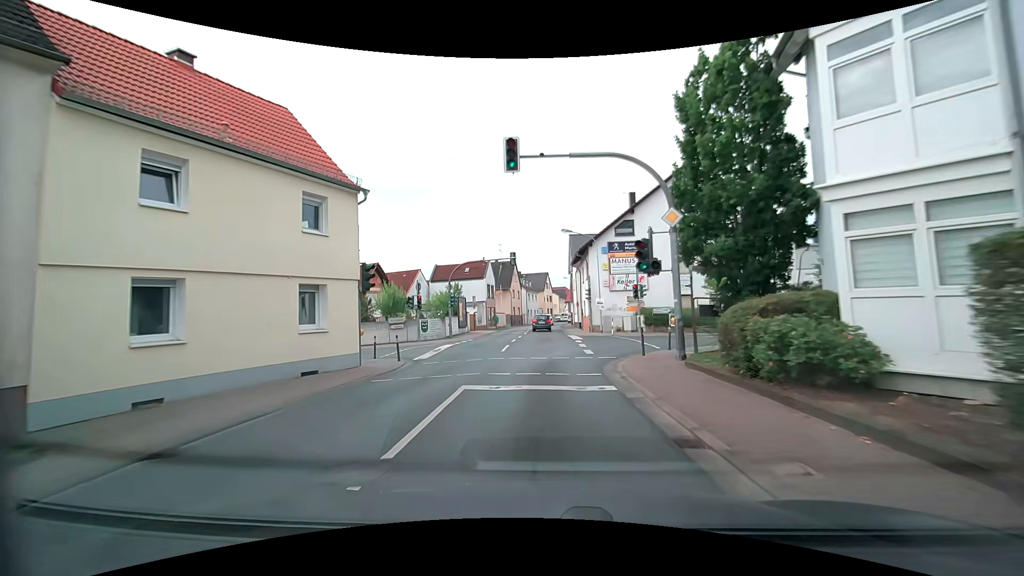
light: Day
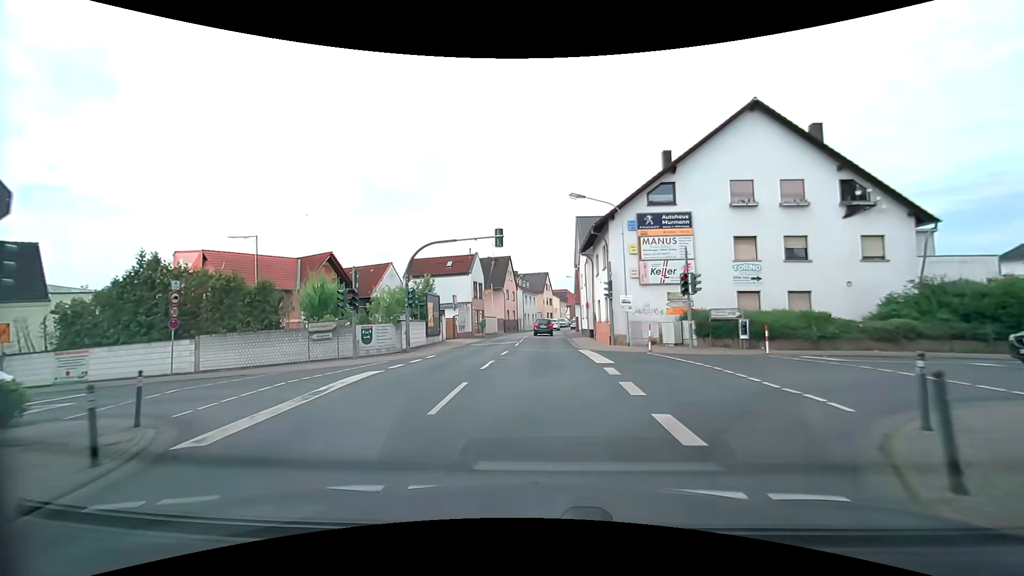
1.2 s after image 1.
(+0.1, +11.9) m; 0°
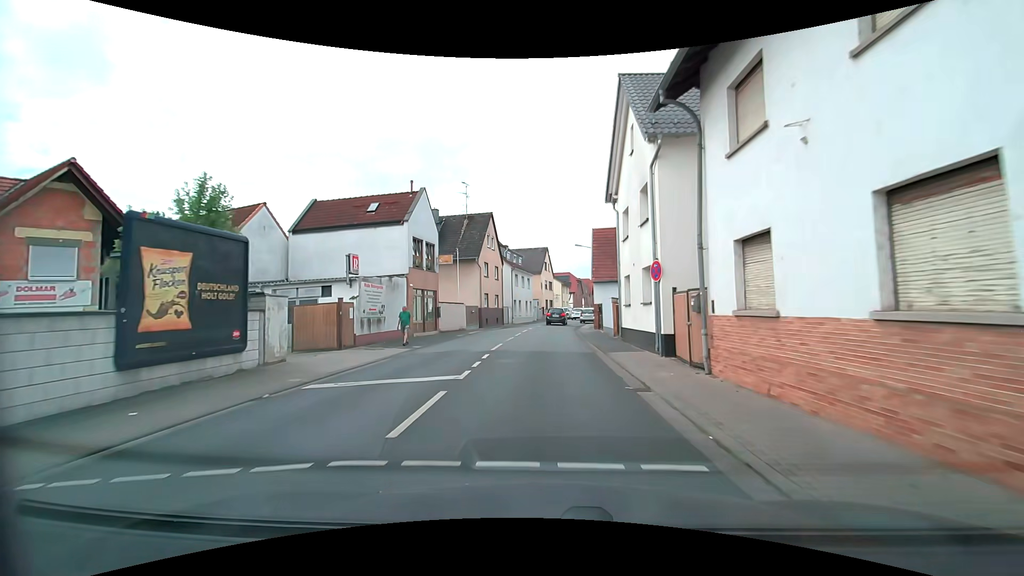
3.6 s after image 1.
(+0.4, +23.4) m; +1°
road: tertiary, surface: asphalt
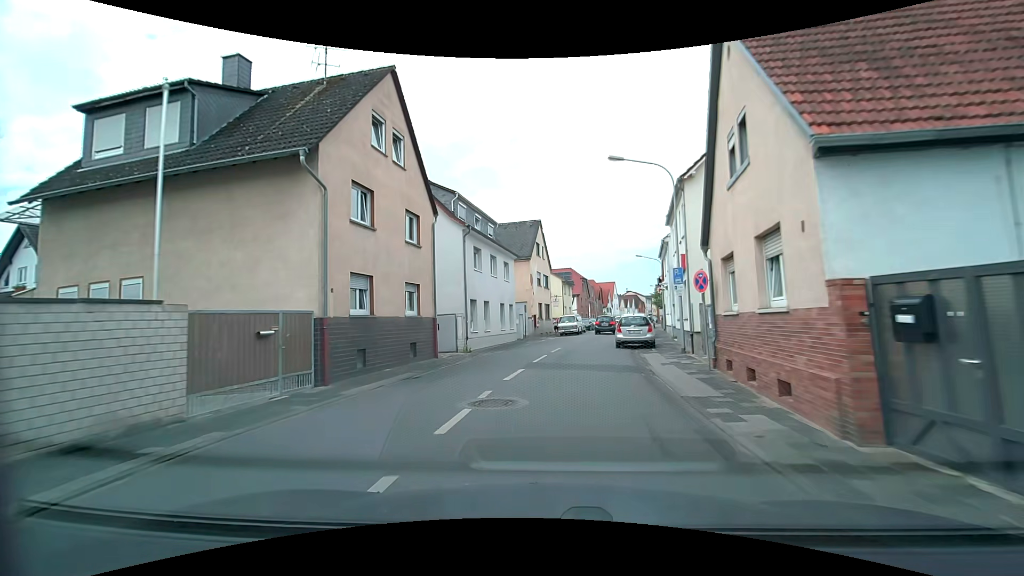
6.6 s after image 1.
(0.0, +29.3) m; +1°
(0, +10) (+1, +20) (+2, +30) (+4, +40) (+6, +49) (+8, +59) (+10, +69) (+12, +79) (+14, +89) (+16, +99) m
